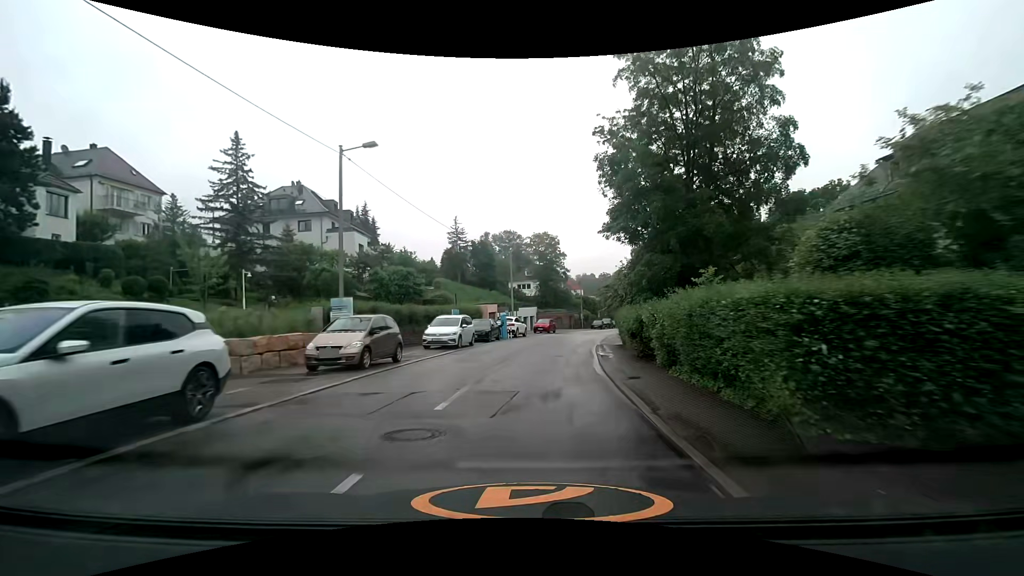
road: tertiary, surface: asphalt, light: Day
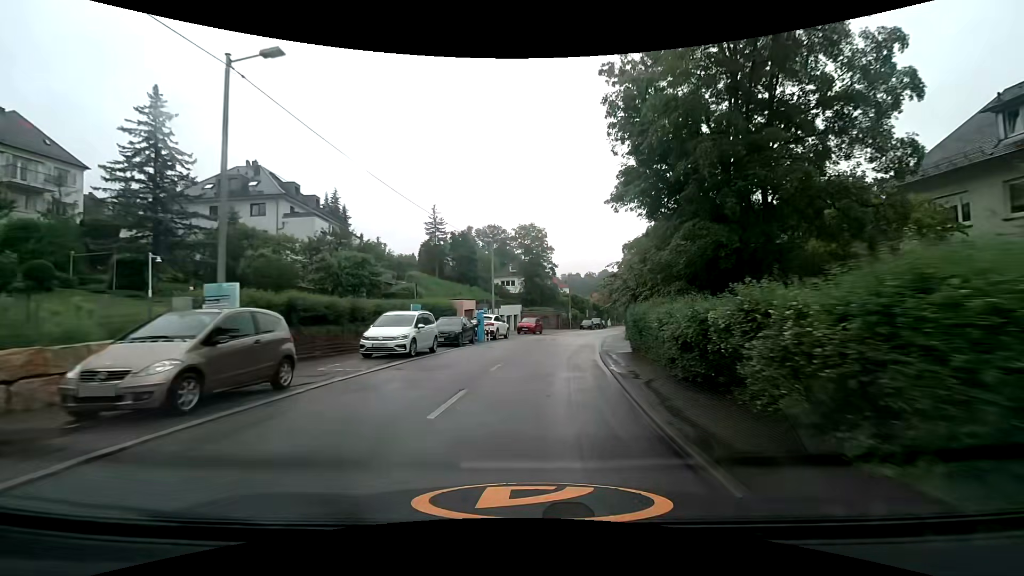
(+0.1, +6.8) m; +1°
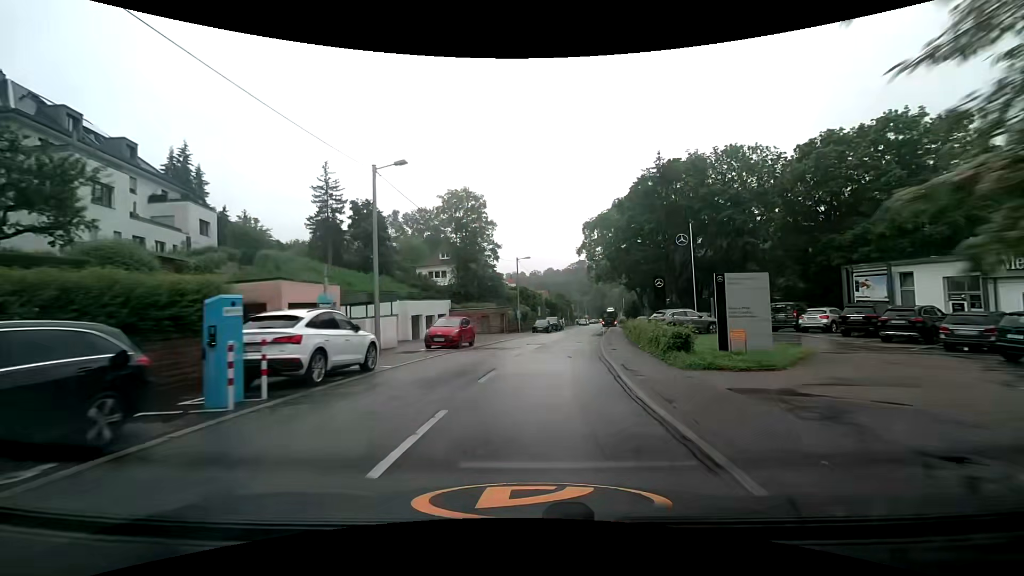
(+1.2, +20.9) m; +6°
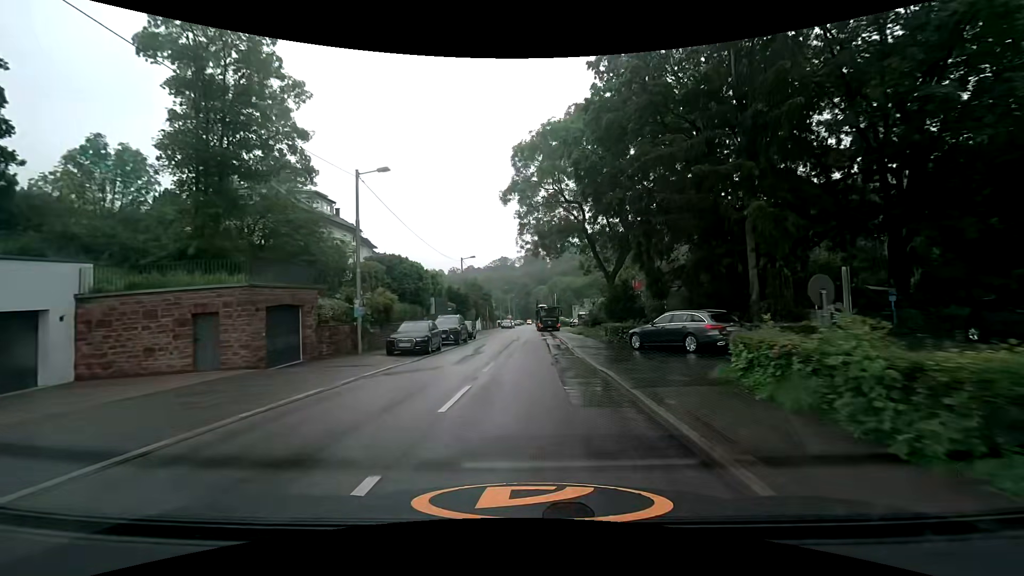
(+3.1, +33.0) m; +9°
